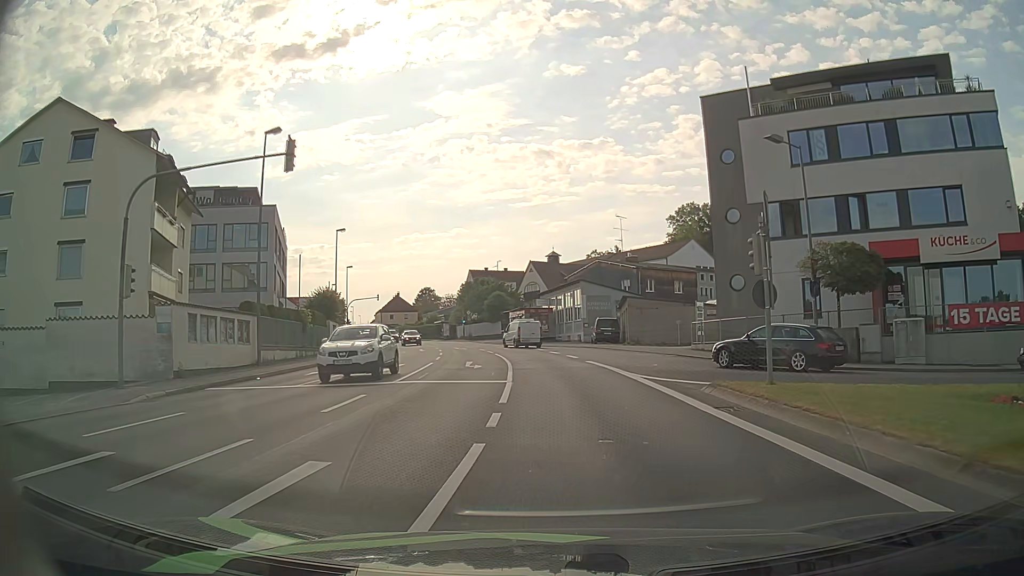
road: tertiary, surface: asphalt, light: Day
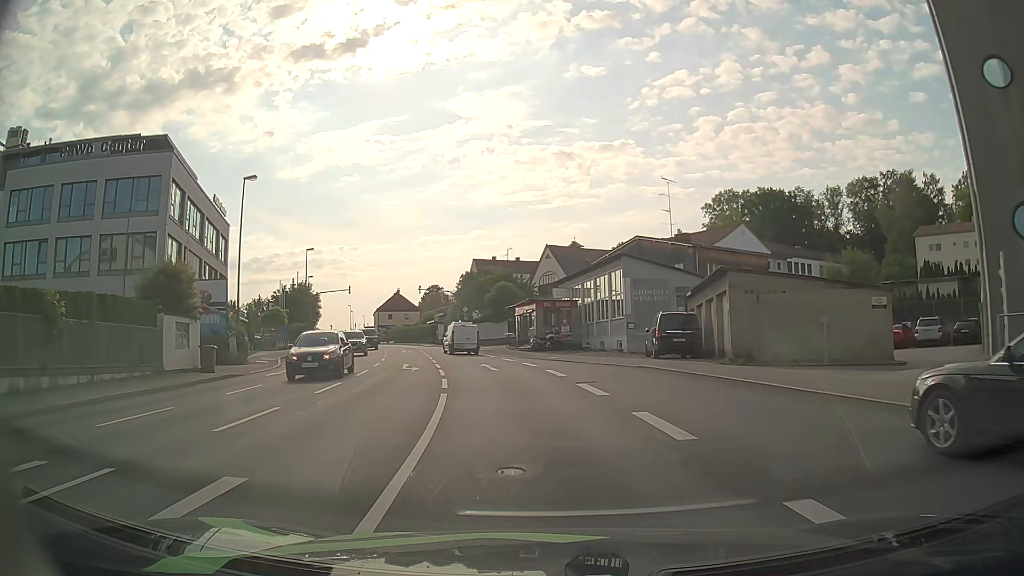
(-0.1, +22.1) m; -1°
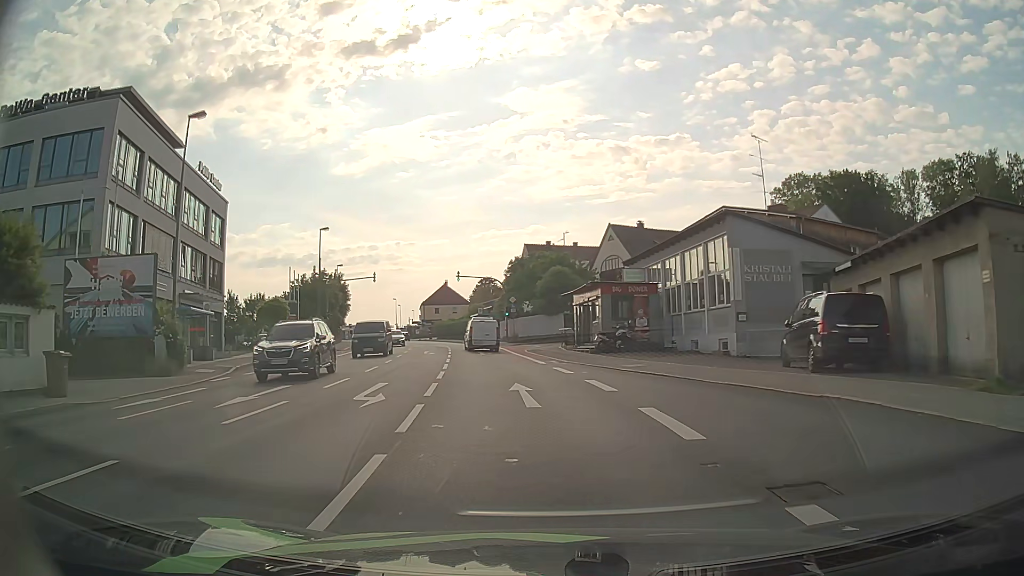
(-0.5, +12.2) m; -5°
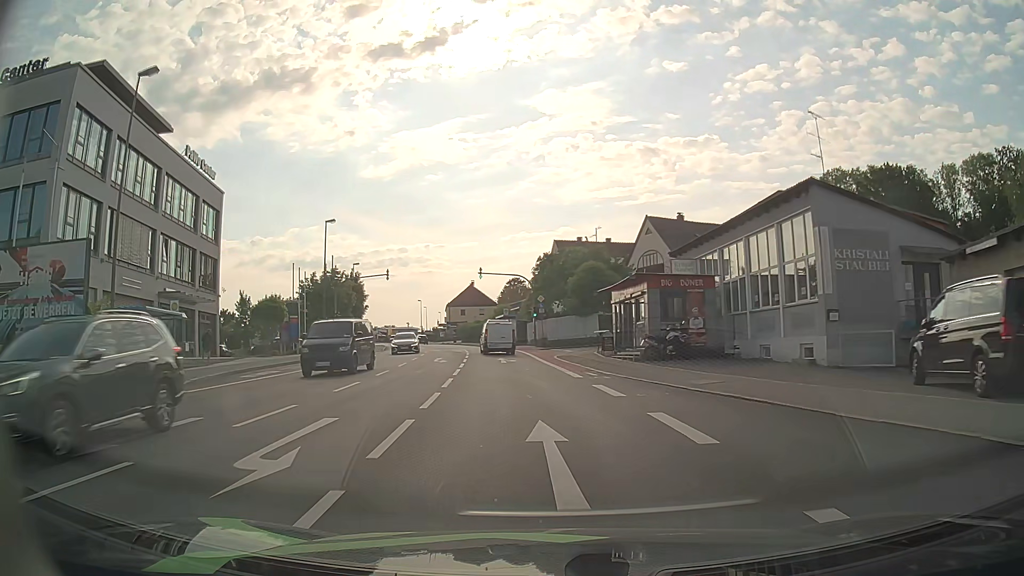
(-0.1, +6.1) m; -2°
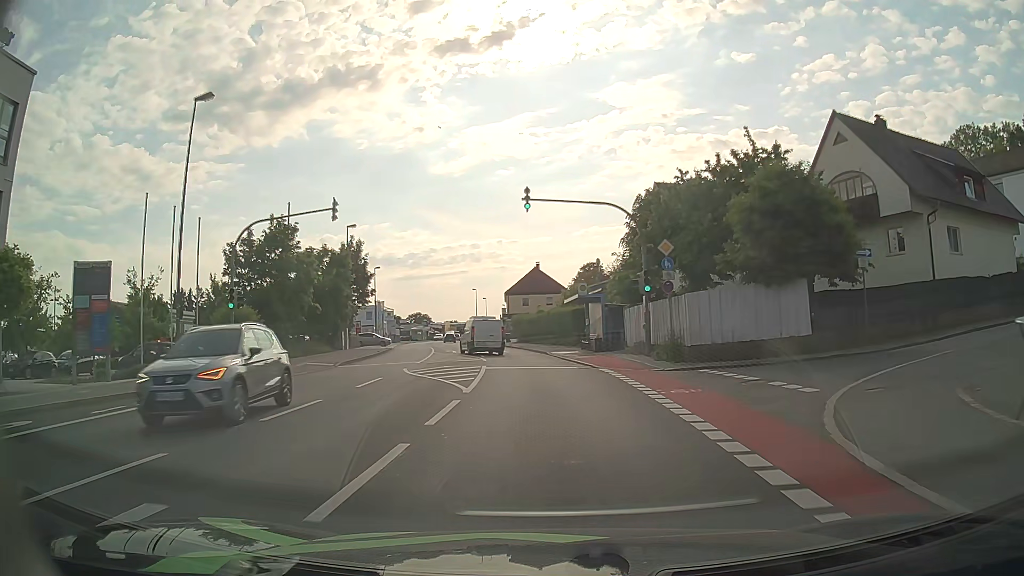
(-2.0, +29.9) m; -7°
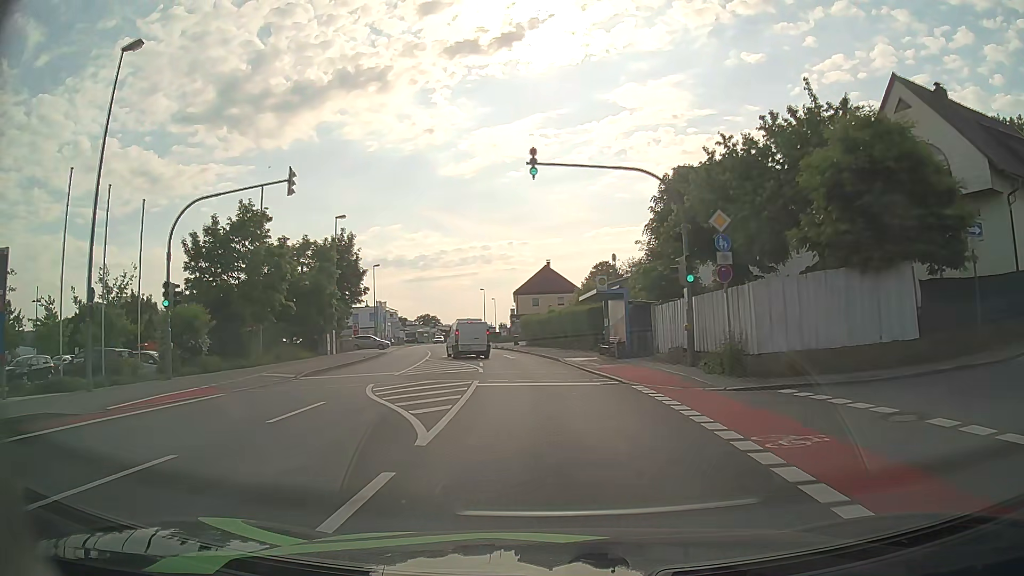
(0.0, +5.9) m; -1°
(0, +10) (-1, +20) (-1, +30) (-3, +40) (-4, +50) (-6, +60) (-8, +69) (-10, +79) (-12, +89) (-13, +99) m
